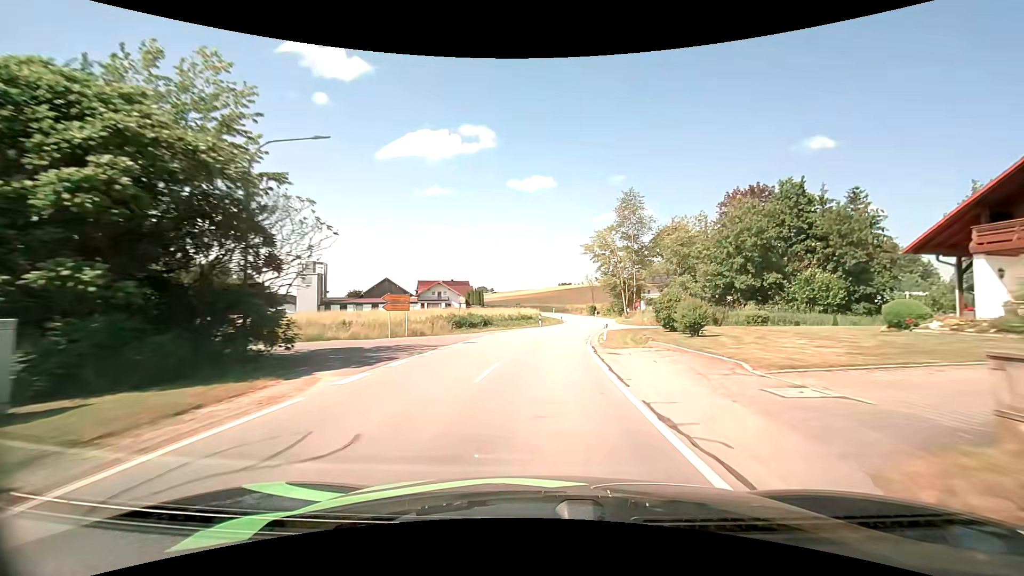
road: secondary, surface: asphalt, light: Day
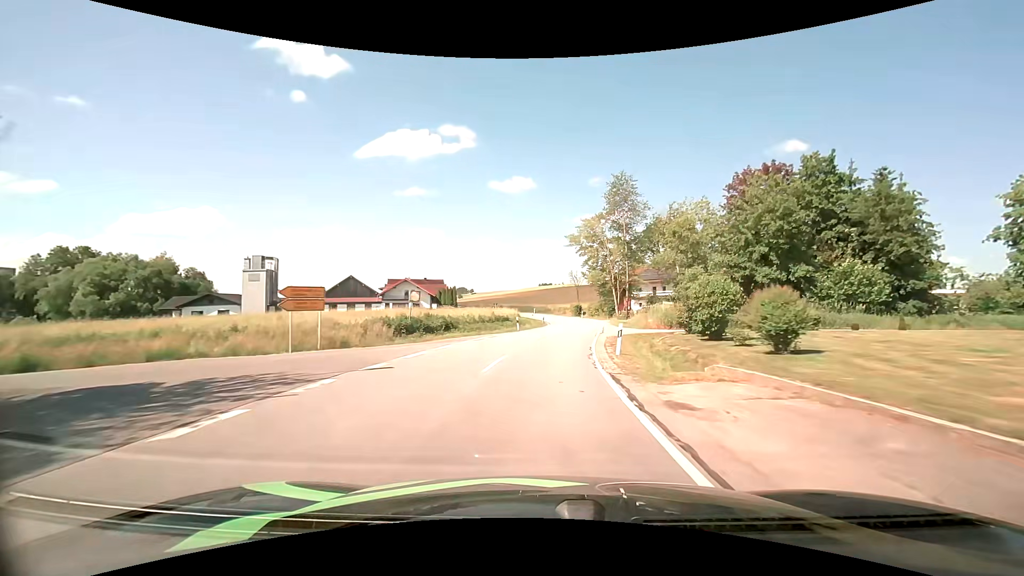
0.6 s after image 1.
(+0.2, +10.1) m; +3°
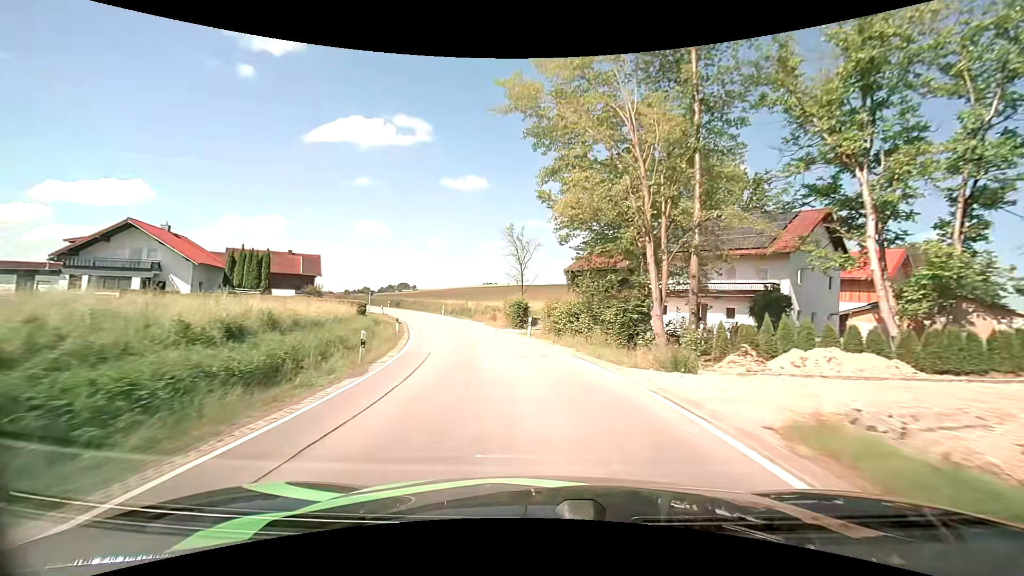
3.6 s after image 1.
(+3.7, +46.9) m; +6°
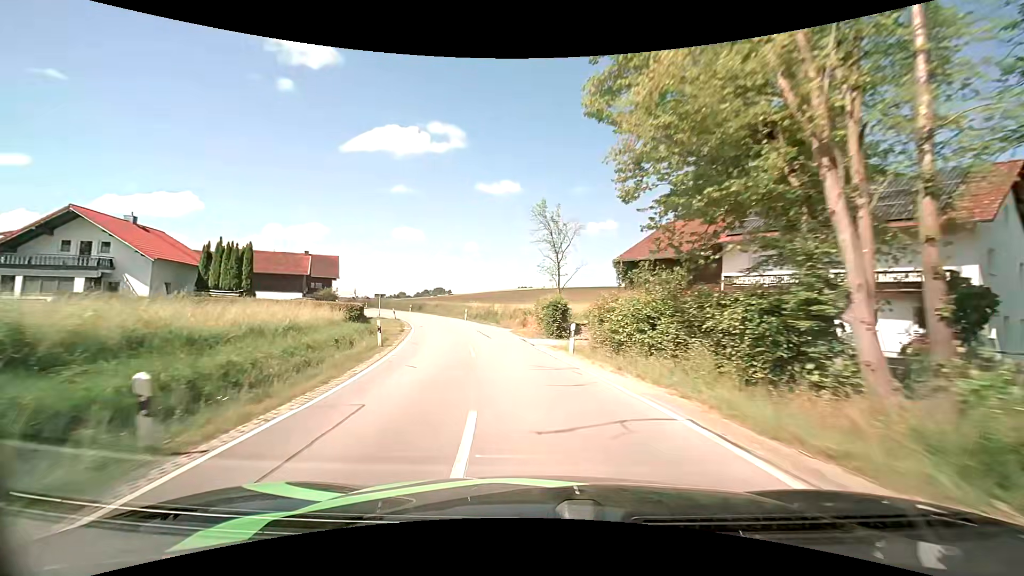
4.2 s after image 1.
(-0.3, +9.0) m; -4°
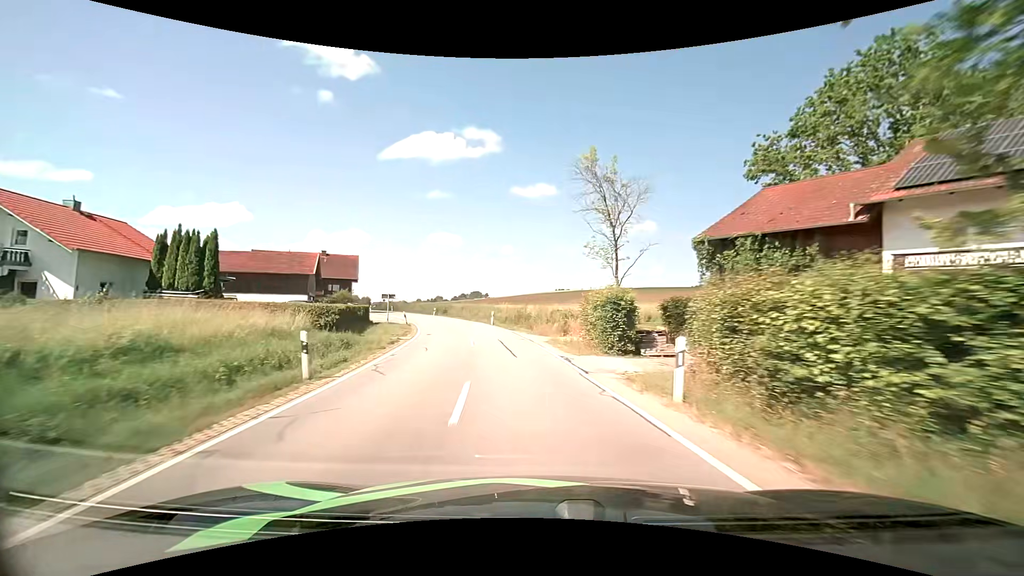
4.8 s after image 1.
(-0.3, +9.1) m; -4°
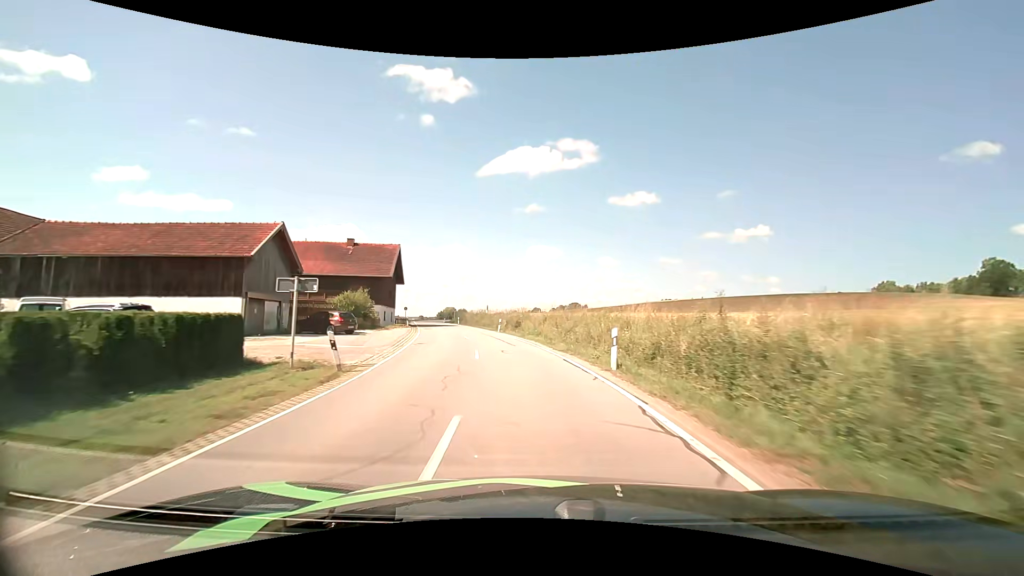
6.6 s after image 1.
(-2.9, +27.6) m; -12°
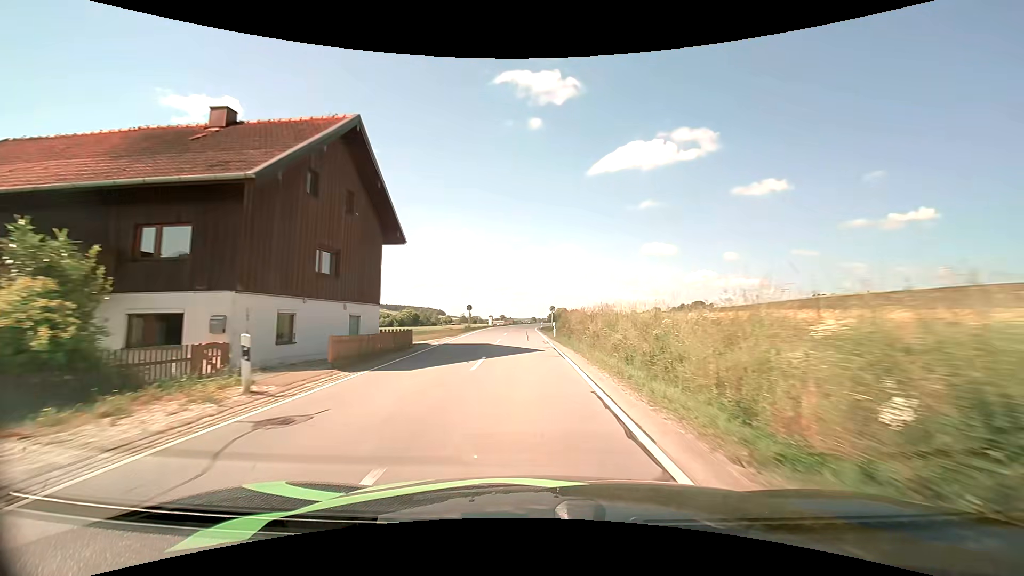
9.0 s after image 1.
(-4.5, +38.1) m; -13°
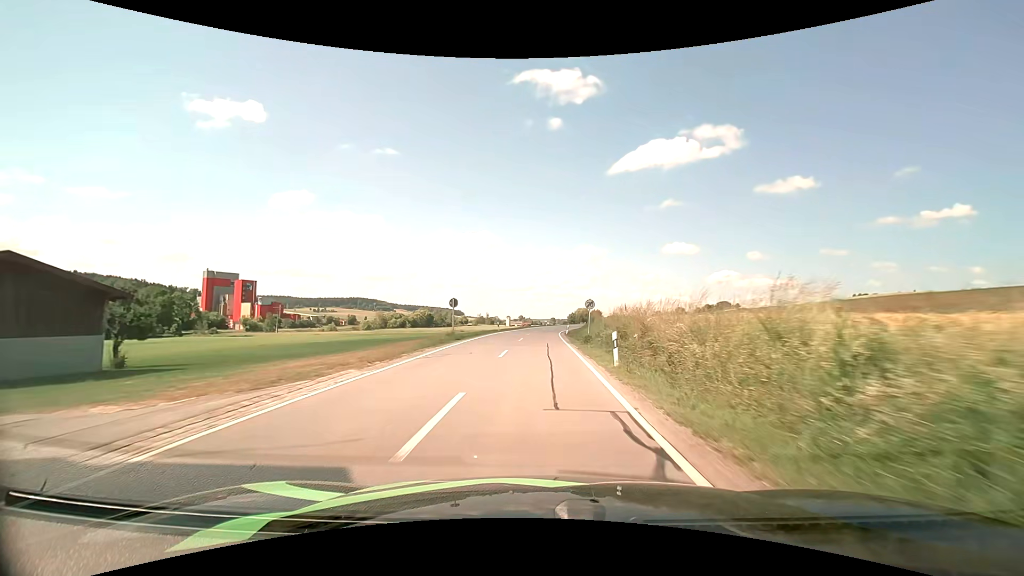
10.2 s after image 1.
(-0.6, +20.0) m; -3°
(0, +10) (0, +20) (0, +30) (0, +40) (+1, +50) (+2, +60) (+2, +70) (+4, +80) (+5, +90) (+8, +99) m
